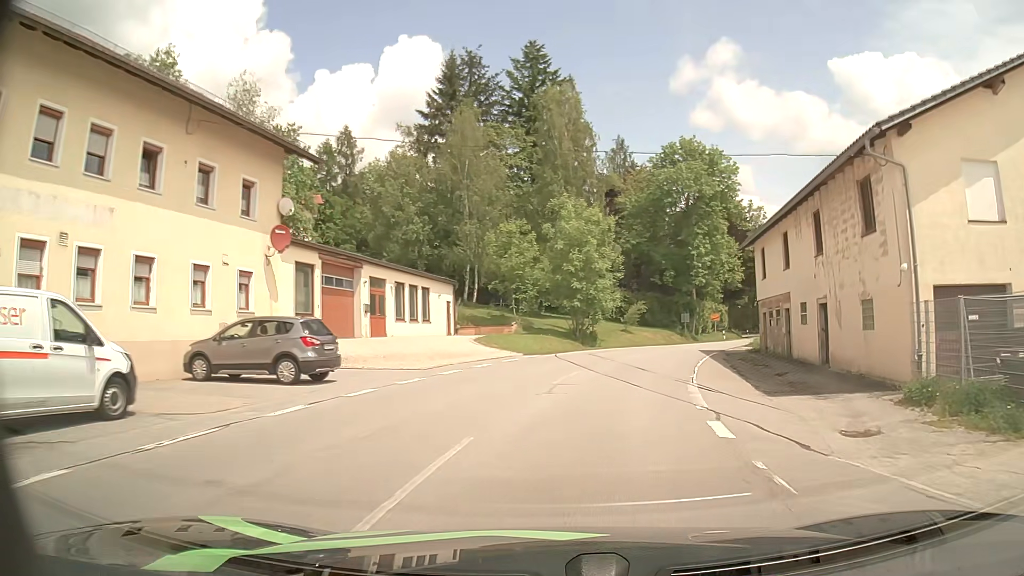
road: unclassified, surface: asphalt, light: Day
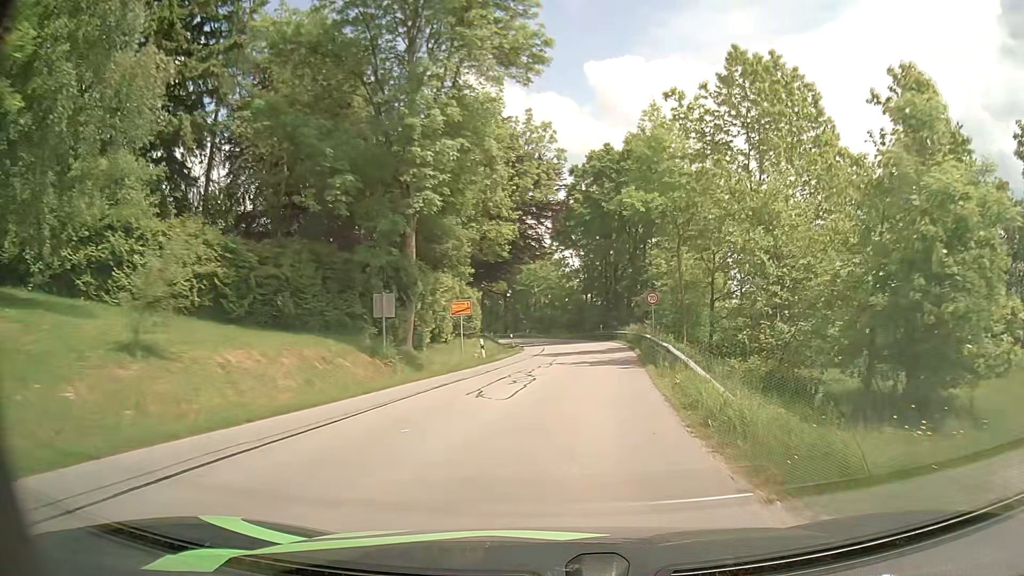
(+8.9, +37.8) m; +24°
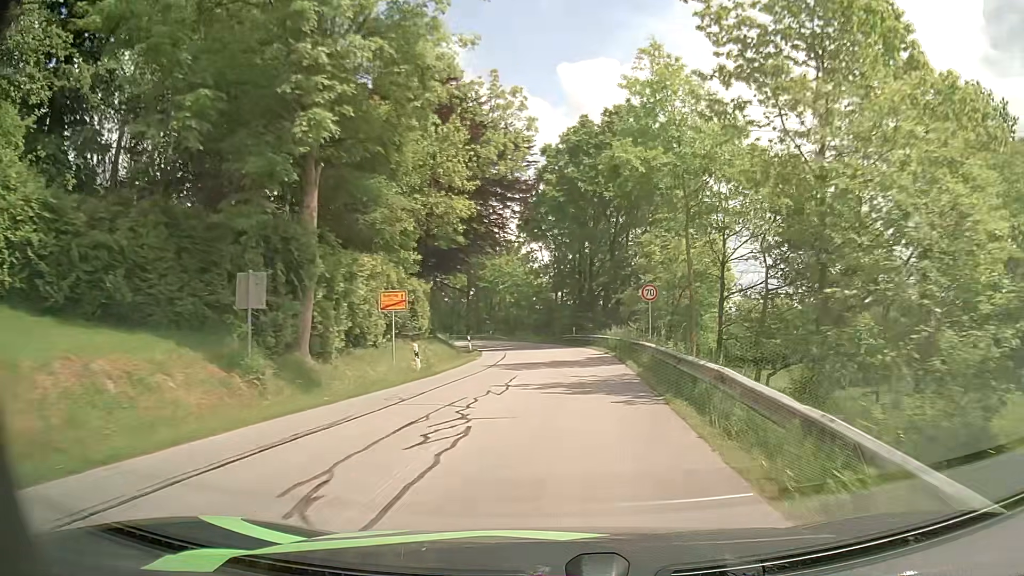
(+0.2, +8.3) m; +2°
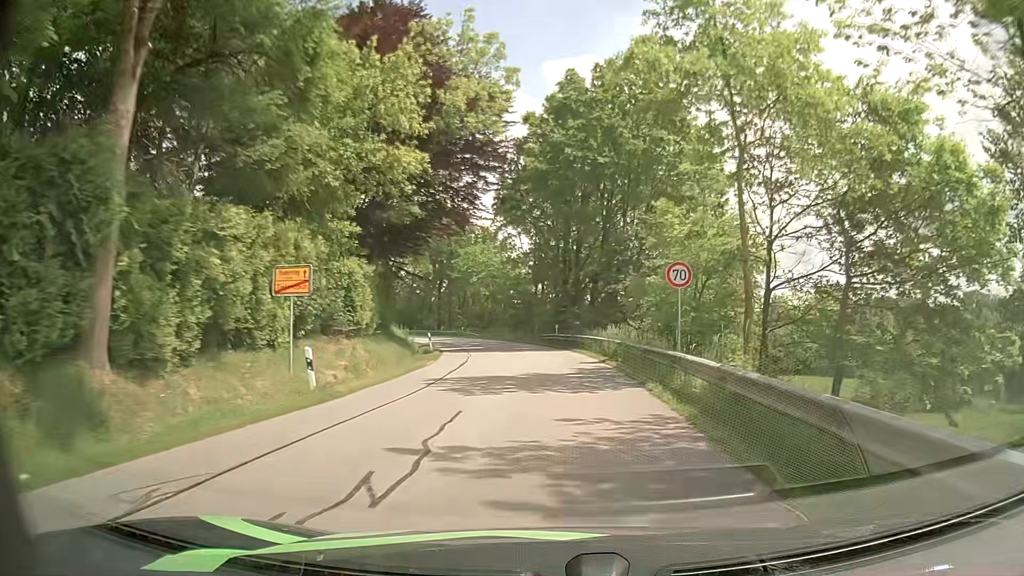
(+0.1, +8.4) m; +2°
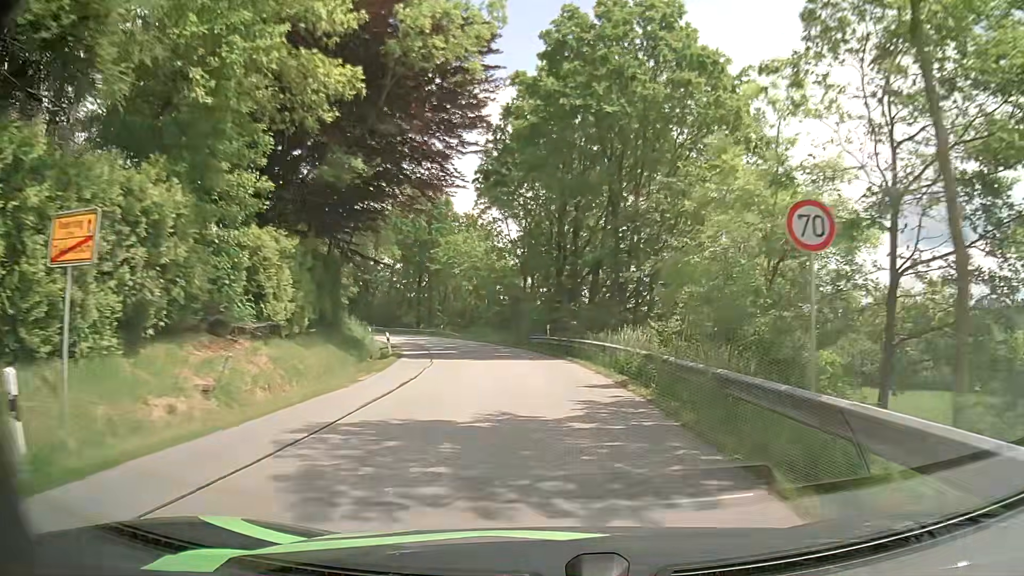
(+0.1, +8.4) m; +1°
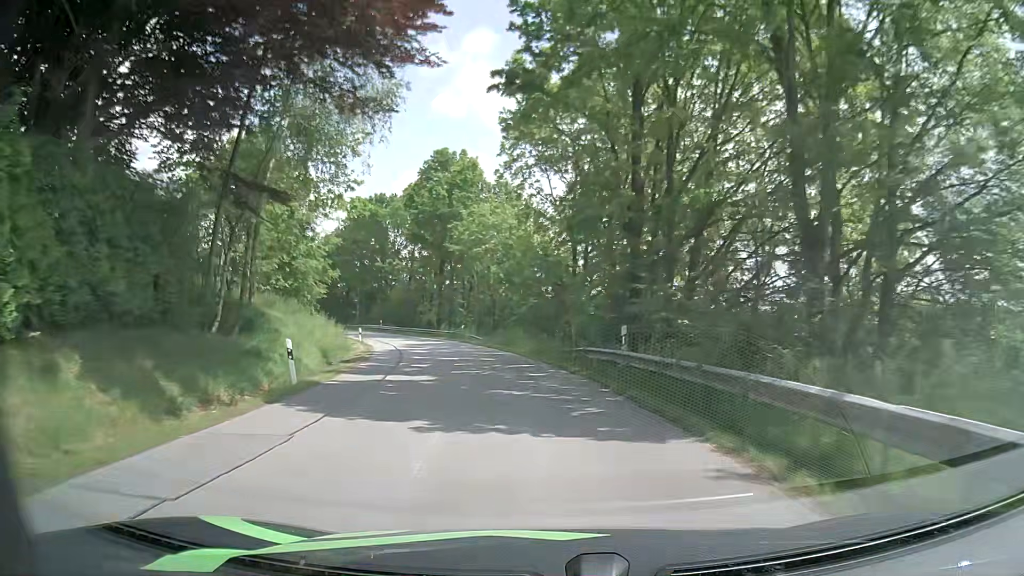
(-0.3, +17.0) m; -3°
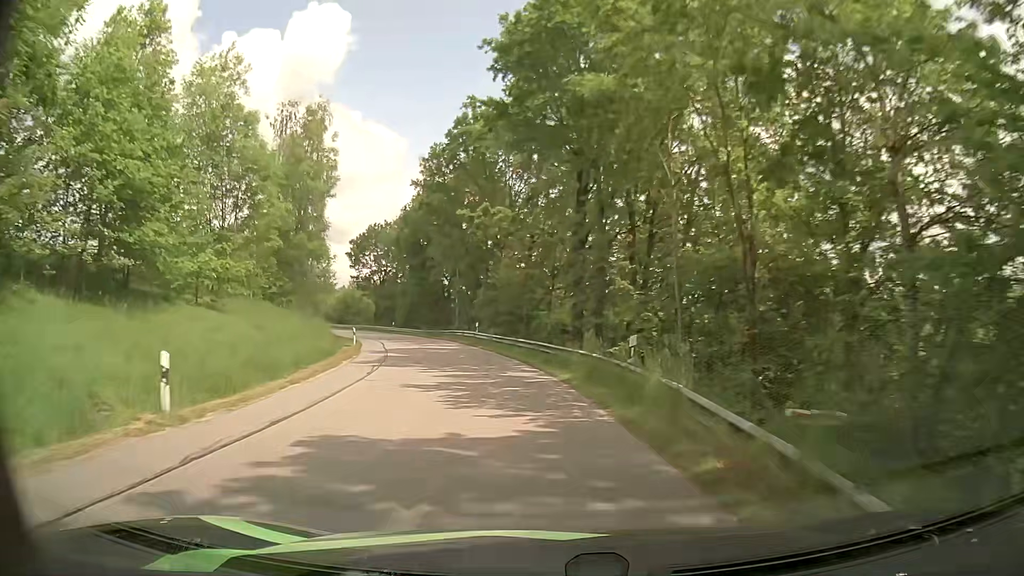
(-4.2, +35.7) m; -15°
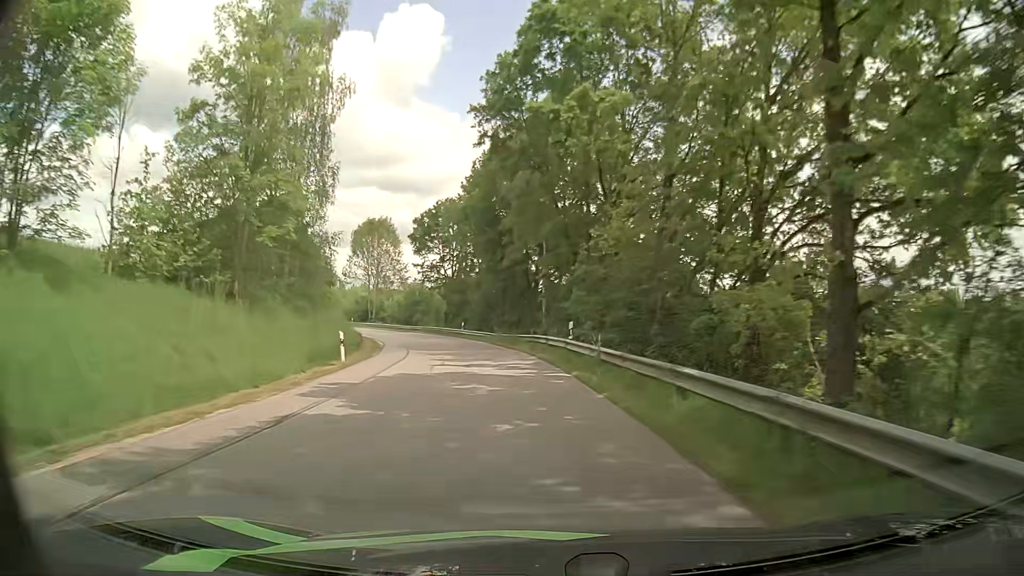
(-1.3, +19.0) m; -8°
(0, +10) (-1, +20) (-3, +30) (-5, +40) (-8, +49) (-11, +59) (-16, +68) (-20, +76) (-25, +85) (-30, +94) m
